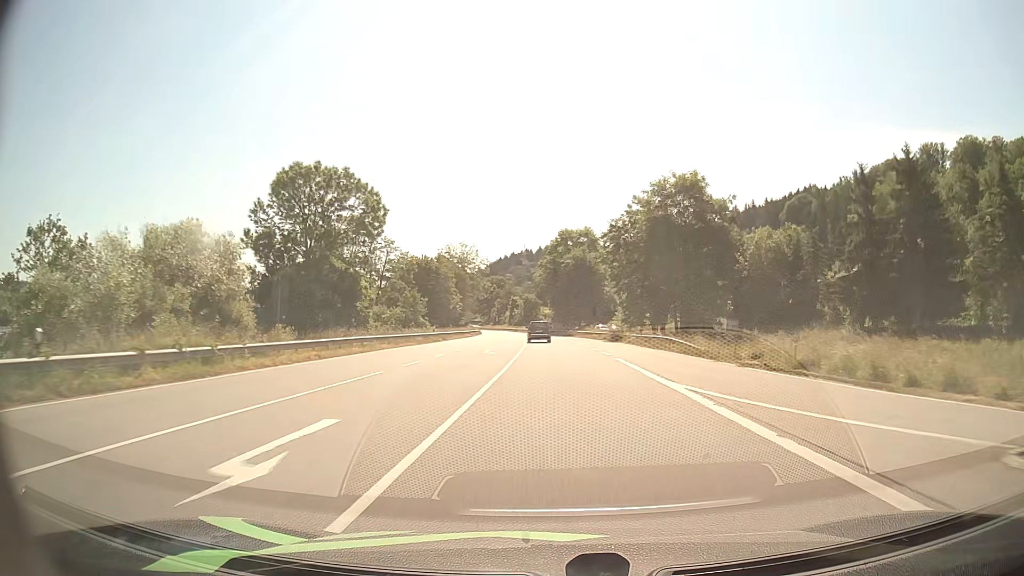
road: primary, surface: asphalt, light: Day
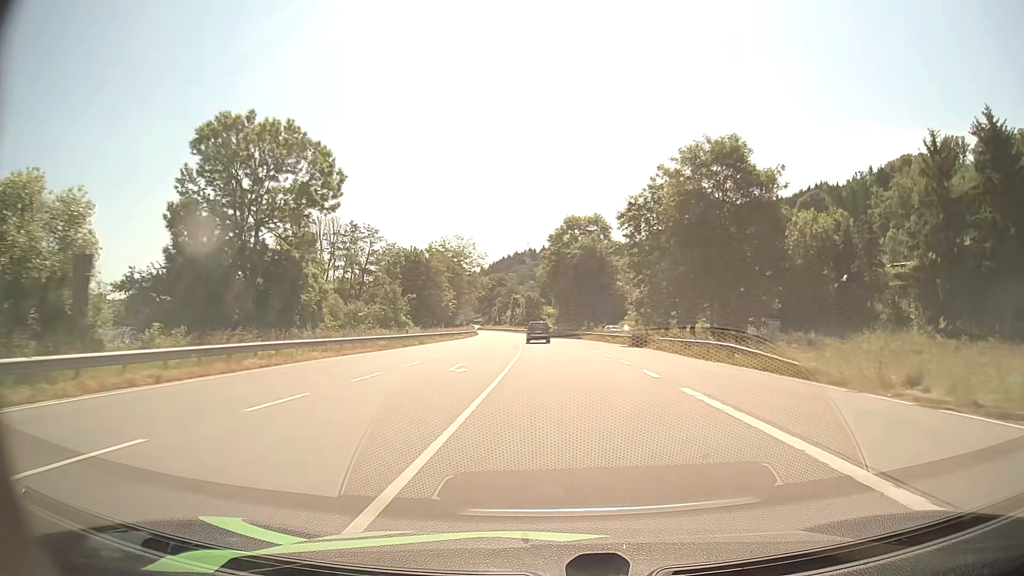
(0.0, +12.6) m; 0°
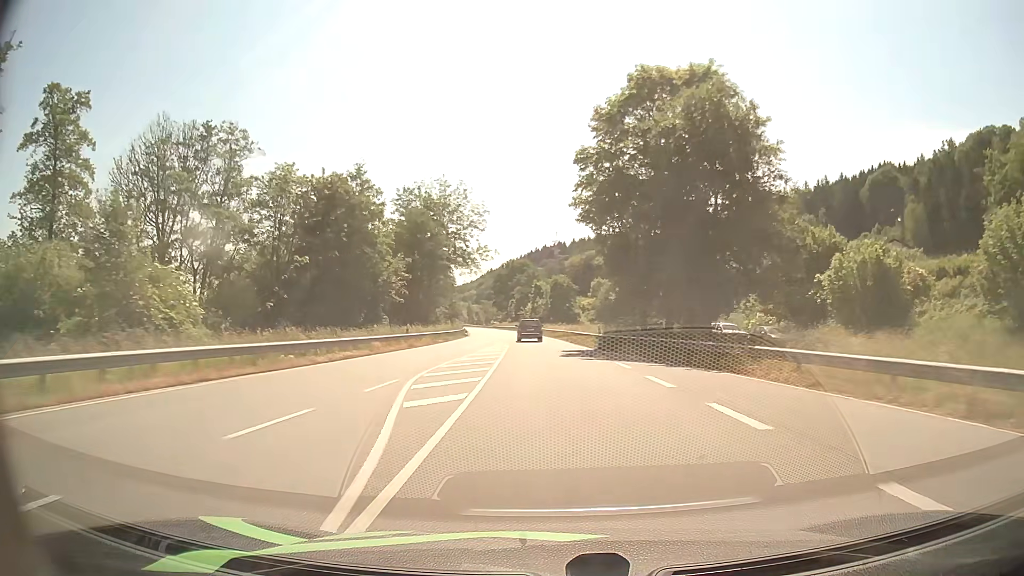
(-0.7, +51.1) m; -2°
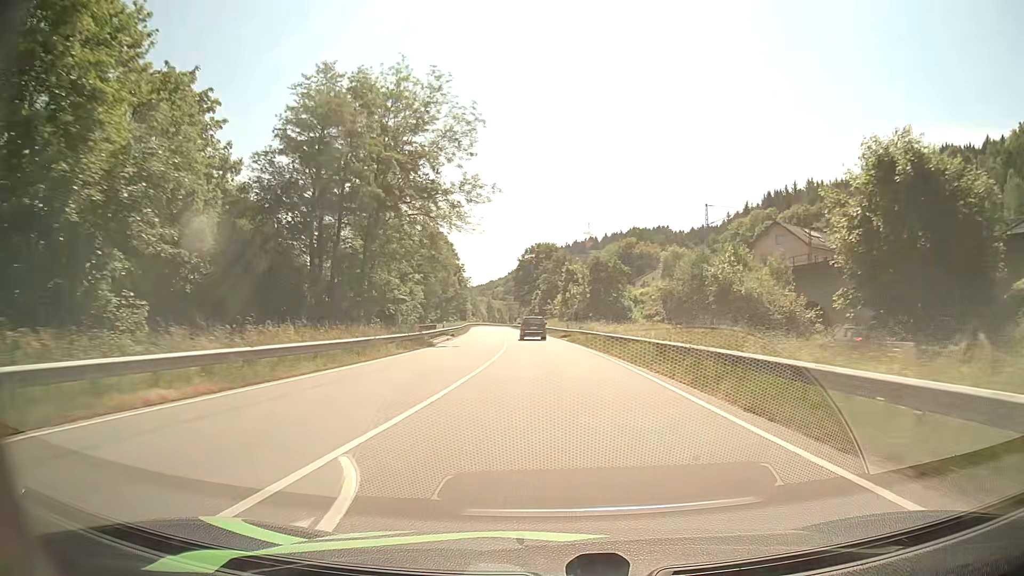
(-0.9, +38.7) m; -2°
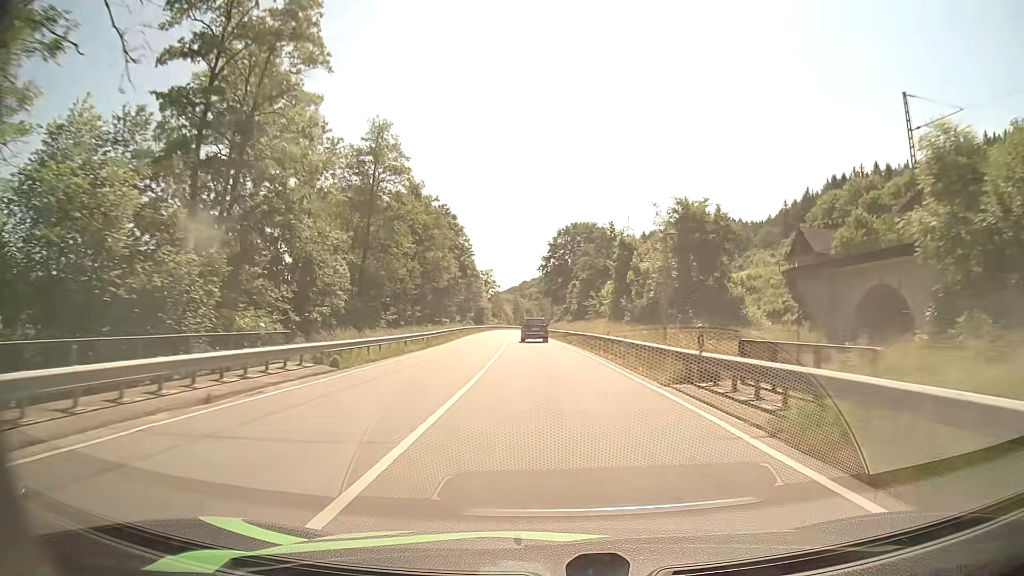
(-1.0, +38.8) m; -3°
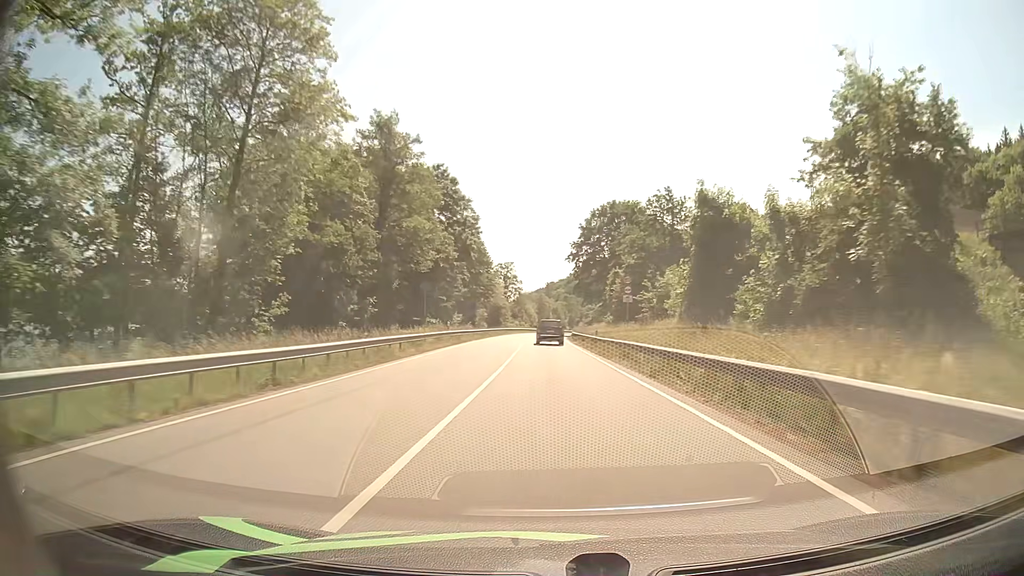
(-0.7, +25.9) m; -3°
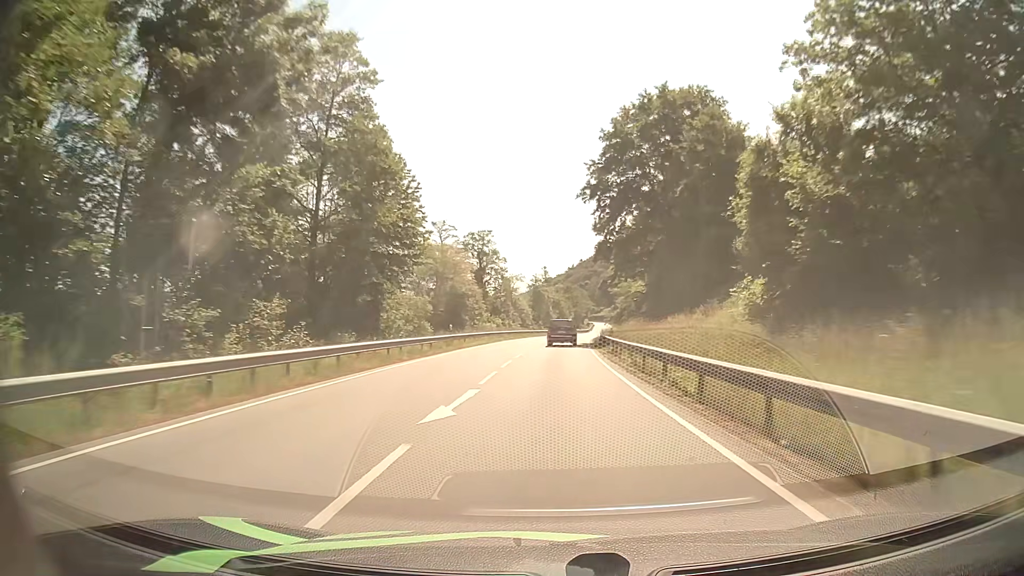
(+0.1, +51.6) m; 0°
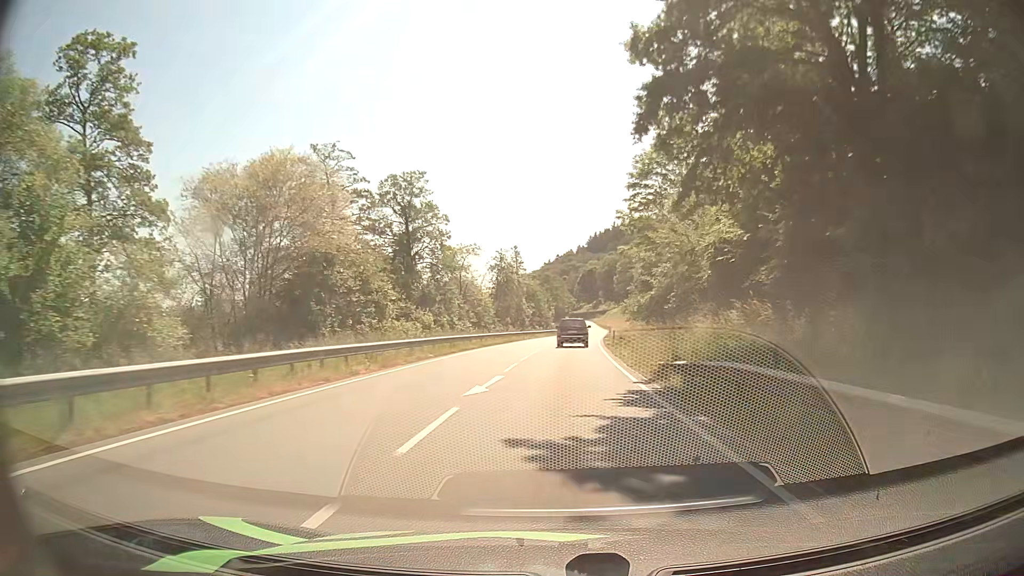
(+0.4, +38.5) m; +2°
(0, +10) (0, +20) (+1, +30) (+1, +40) (+2, +50) (+2, +60) (+3, +70) (+4, +80) (+5, +90) (+6, +100) m
